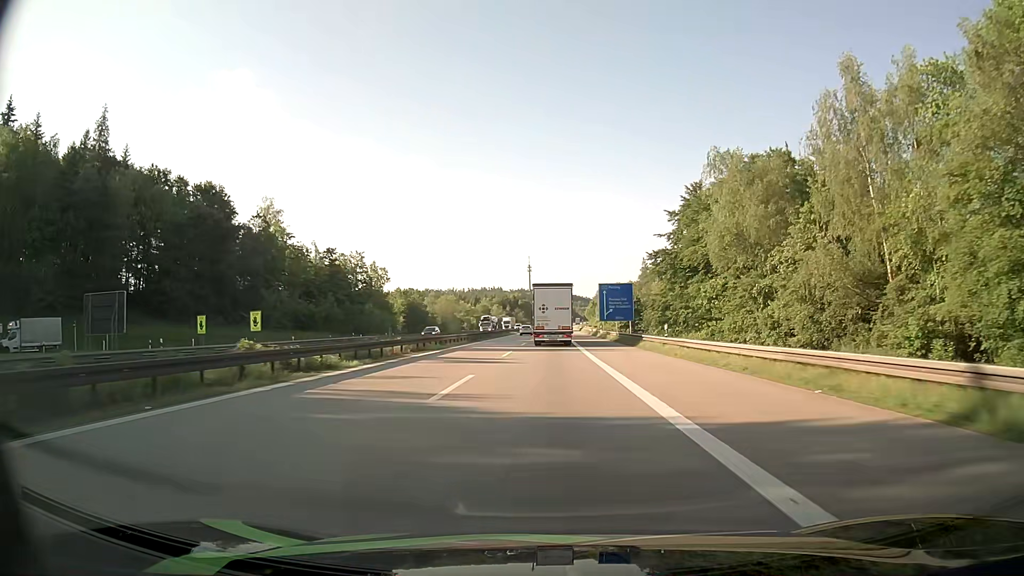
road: motorway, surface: asphalt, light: Day
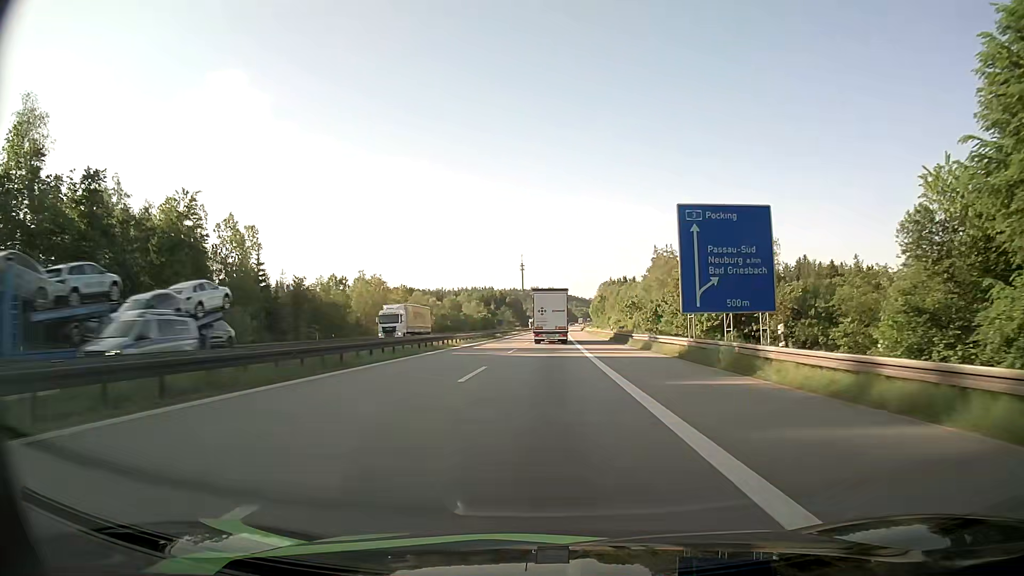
(+0.5, +68.0) m; 0°
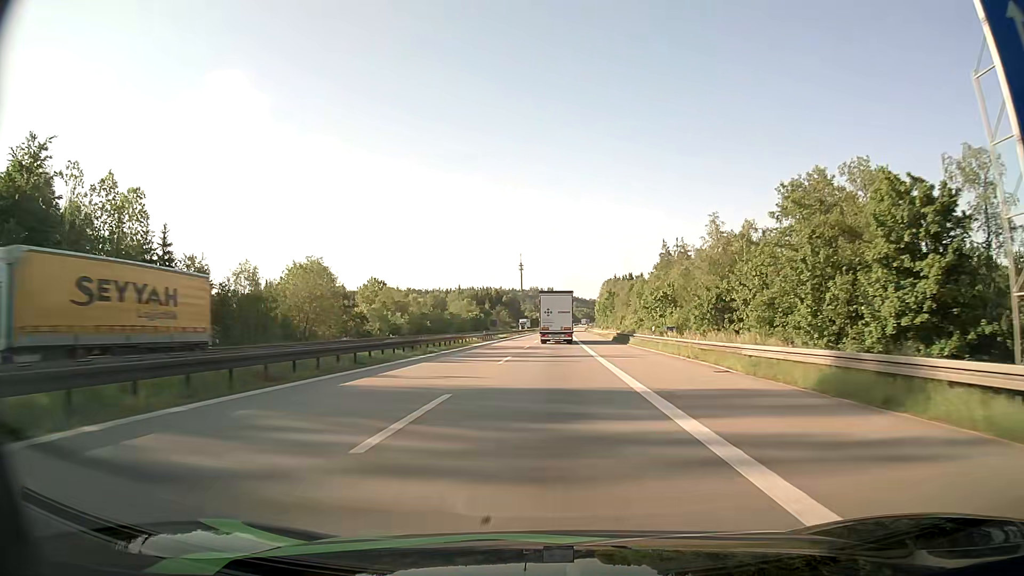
(0.0, +27.4) m; 0°
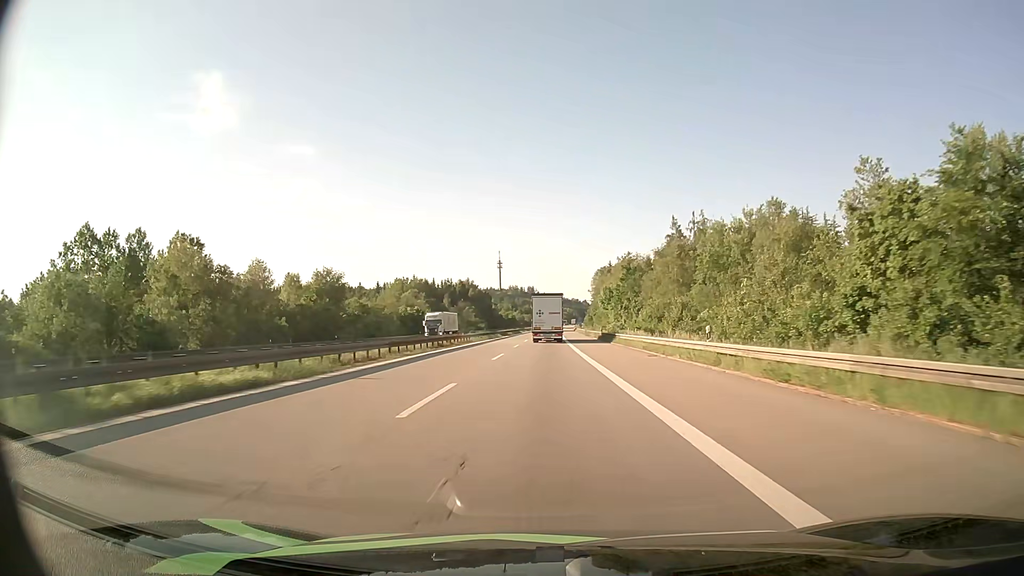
(+0.7, +69.5) m; +1°
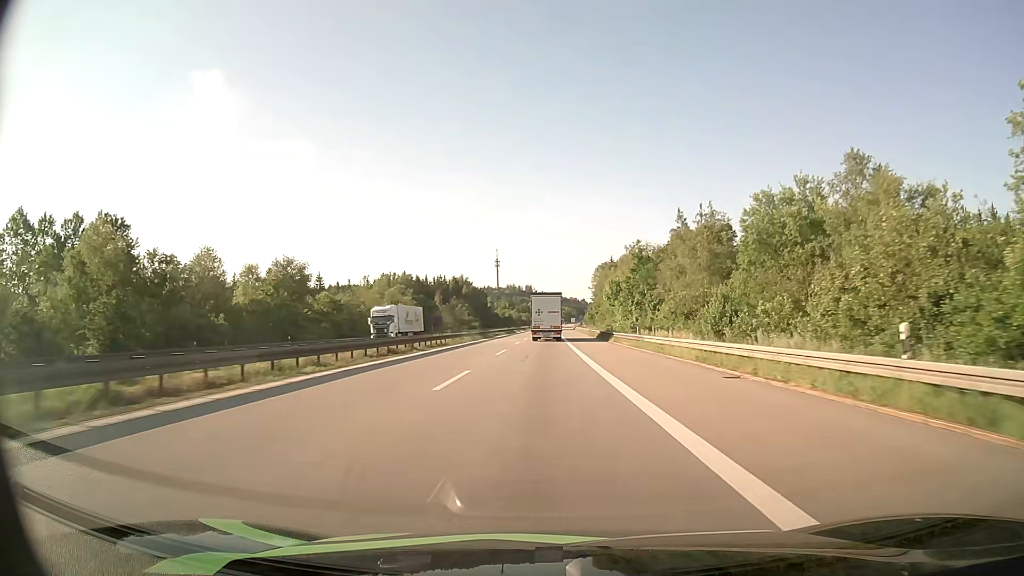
(0.0, +14.0) m; 0°
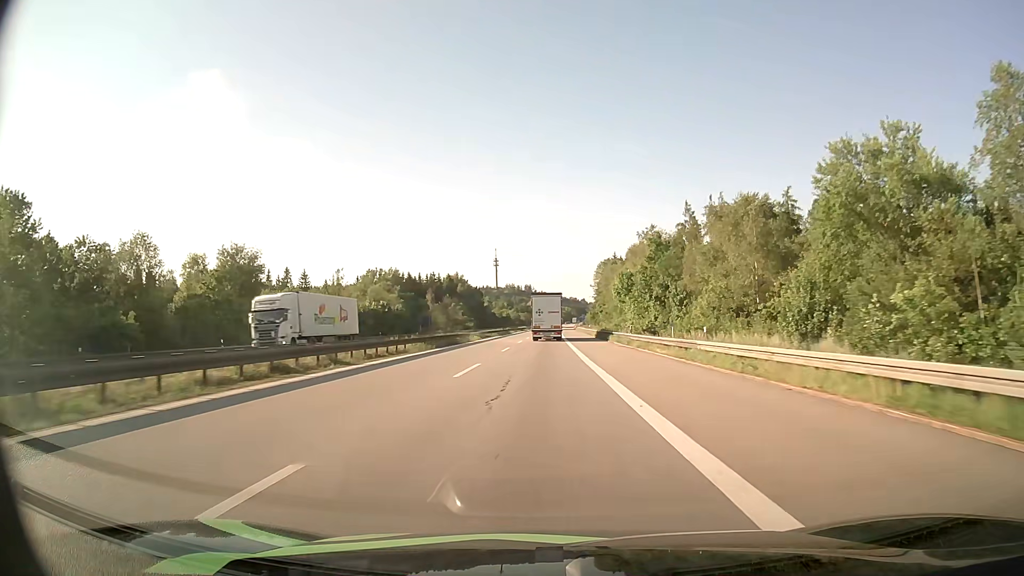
(0.0, +14.0) m; 0°
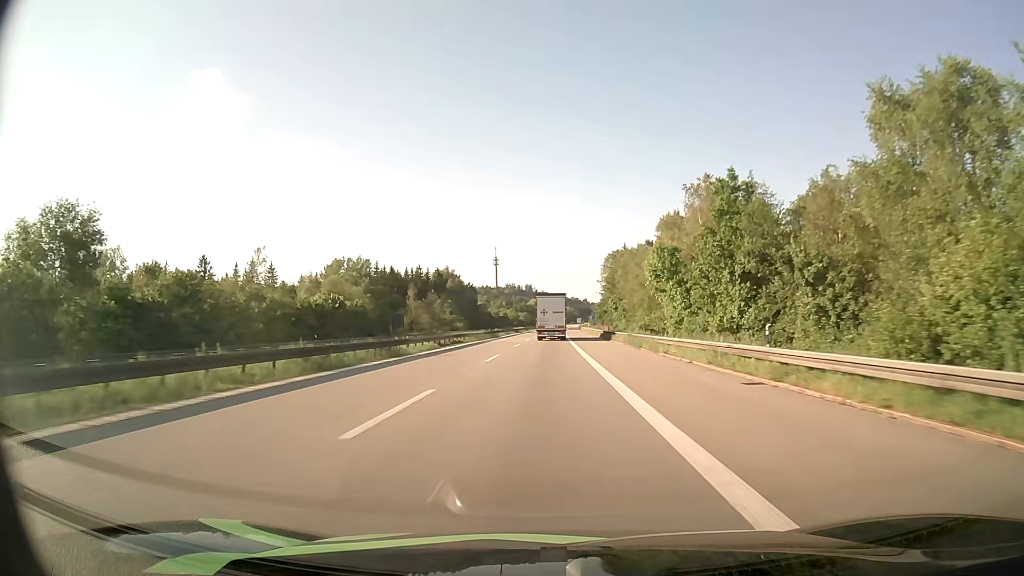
(0.0, +28.1) m; 0°
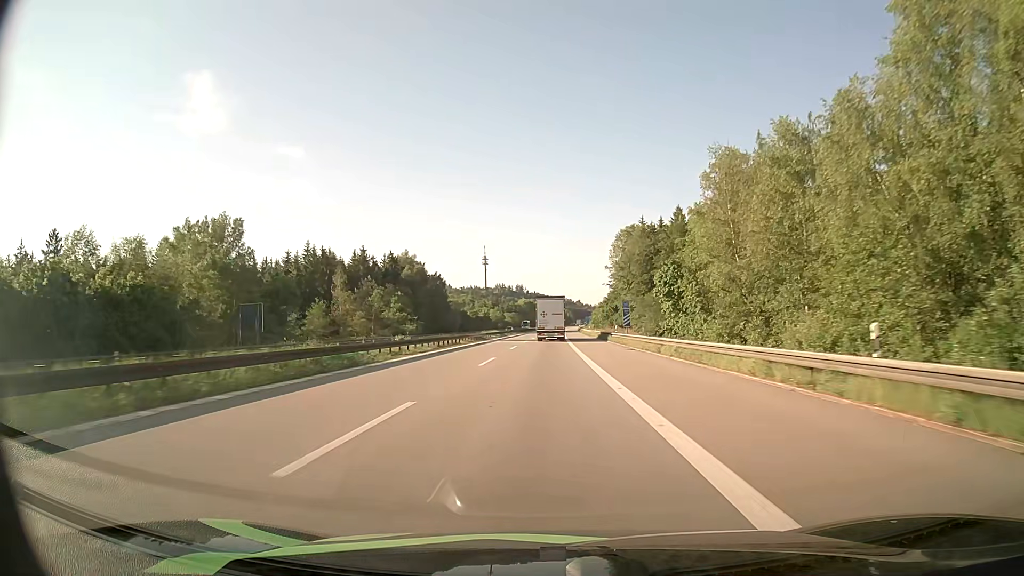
(+0.3, +56.2) m; +1°
(0, +10) (0, +20) (0, +30) (0, +40) (0, +50) (0, +60) (0, +70) (+1, +80) (+1, +90) (+1, +100) m
